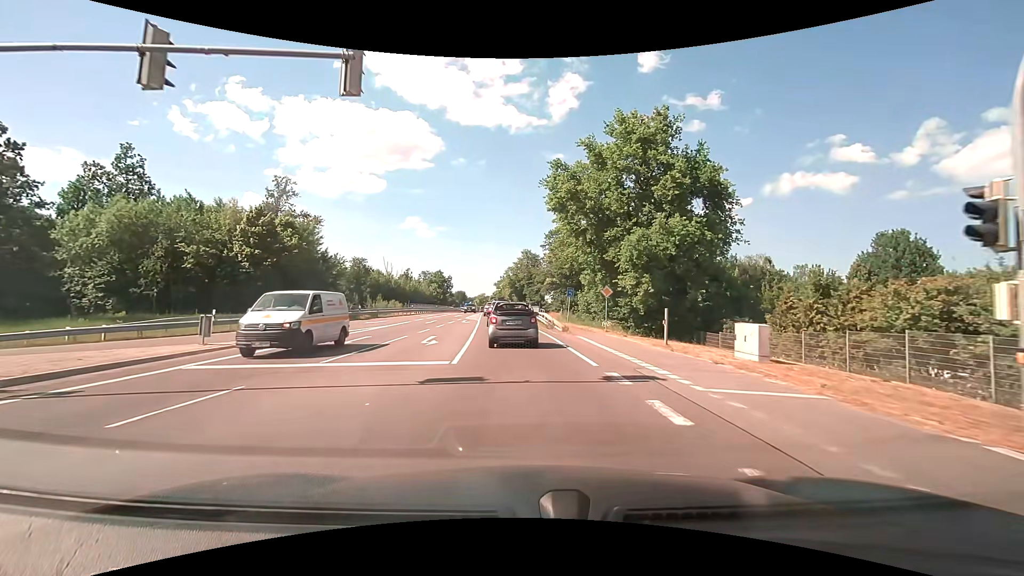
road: secondary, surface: asphalt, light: Day
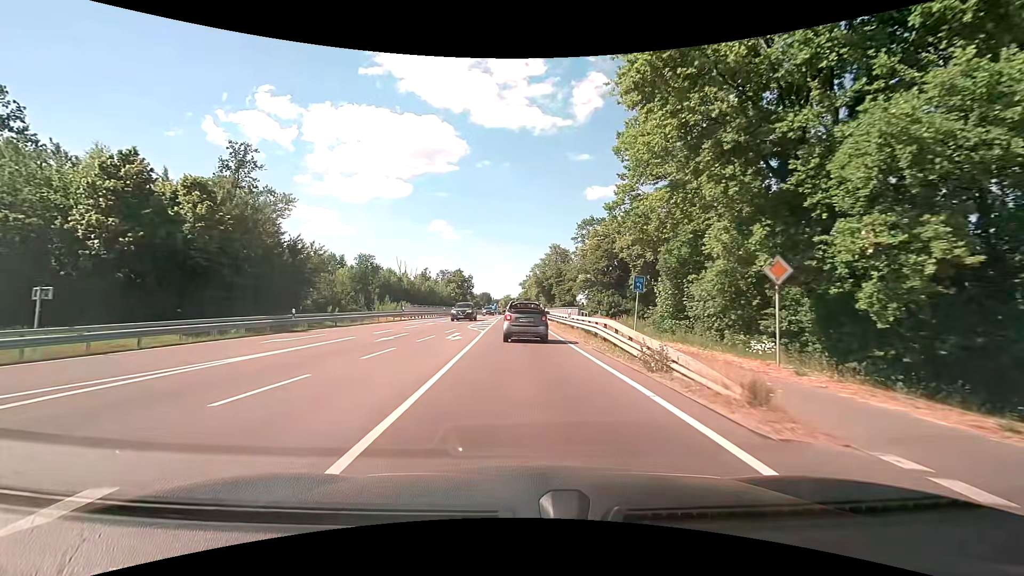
(-0.5, +18.9) m; -3°
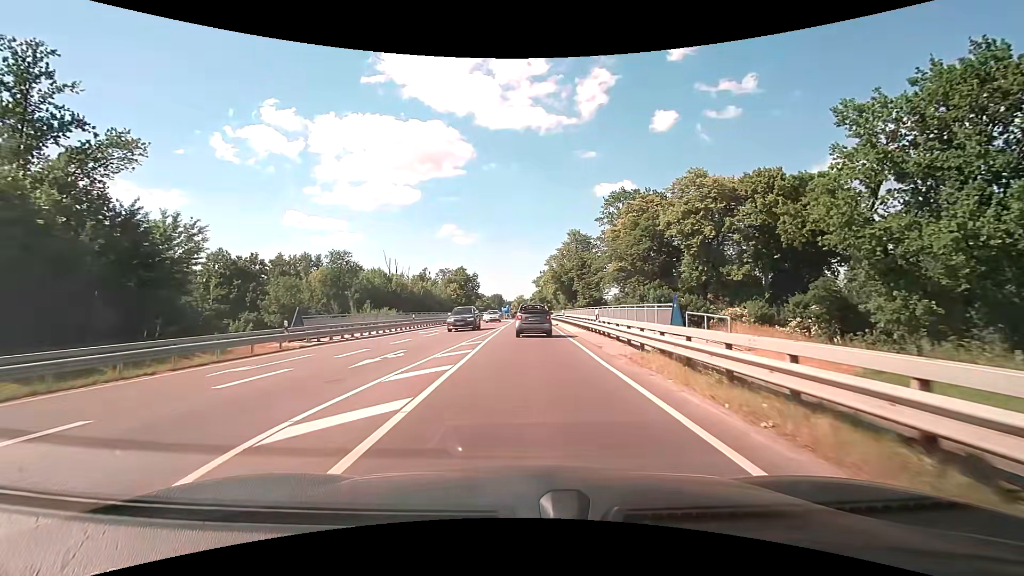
(-0.4, +26.7) m; -2°
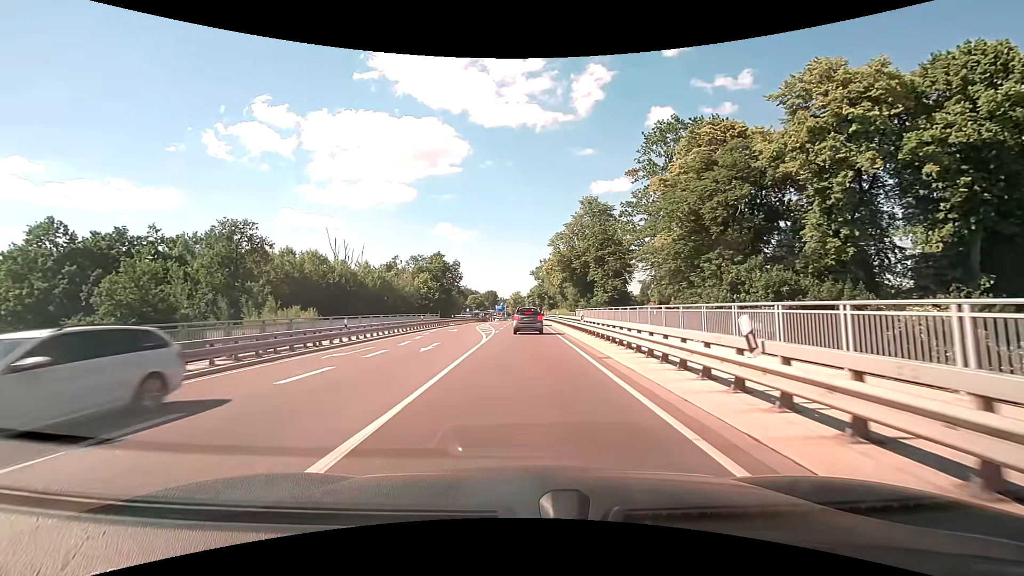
(+0.2, +35.6) m; 0°
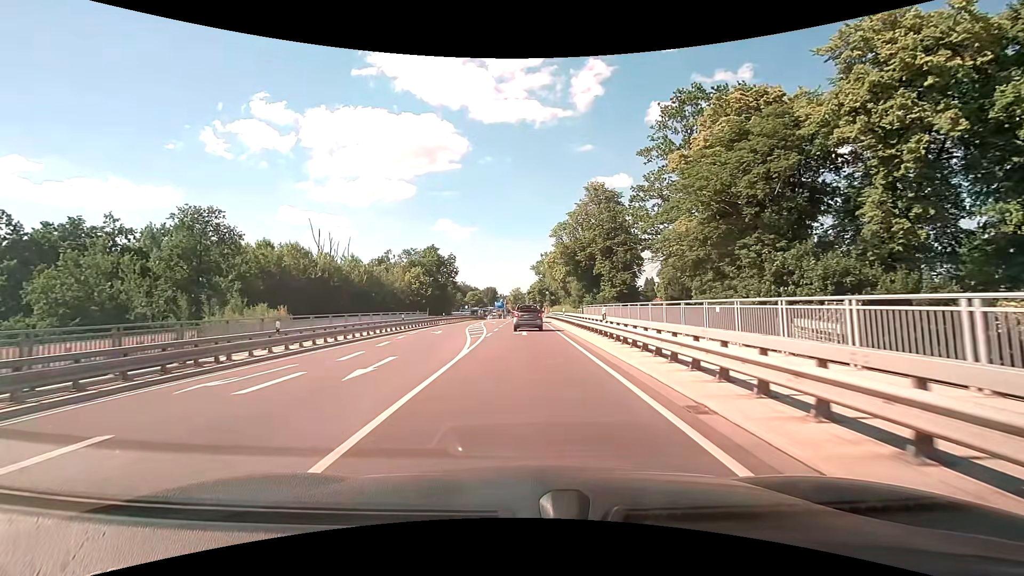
(0.0, +7.5) m; 0°
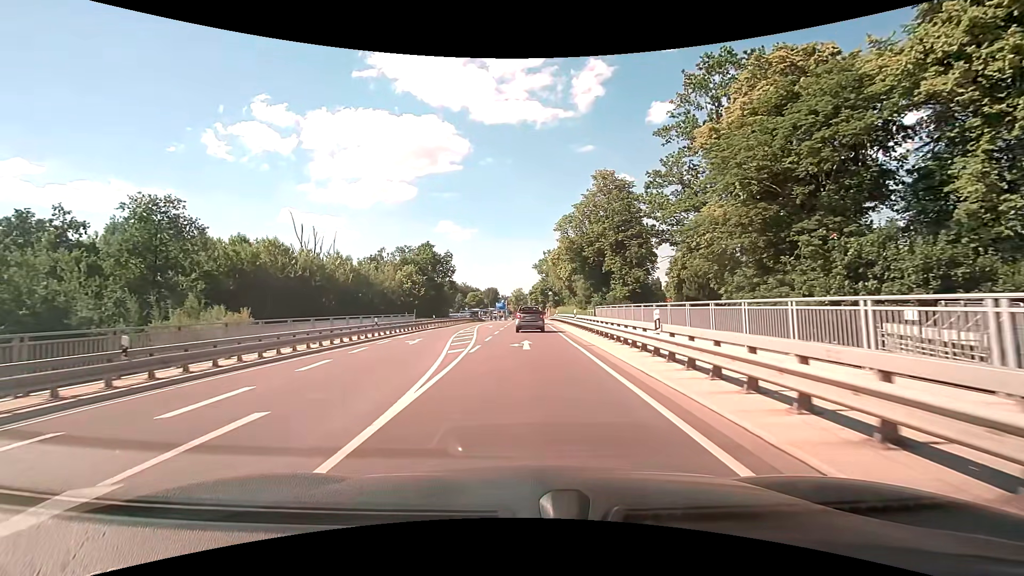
(0.0, +7.6) m; 0°
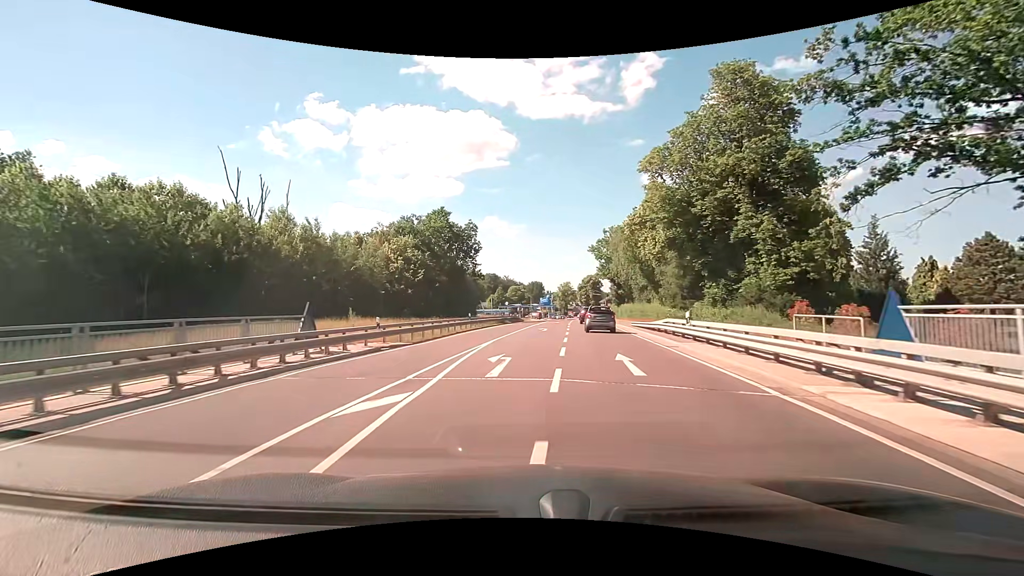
(-1.3, +31.4) m; -6°
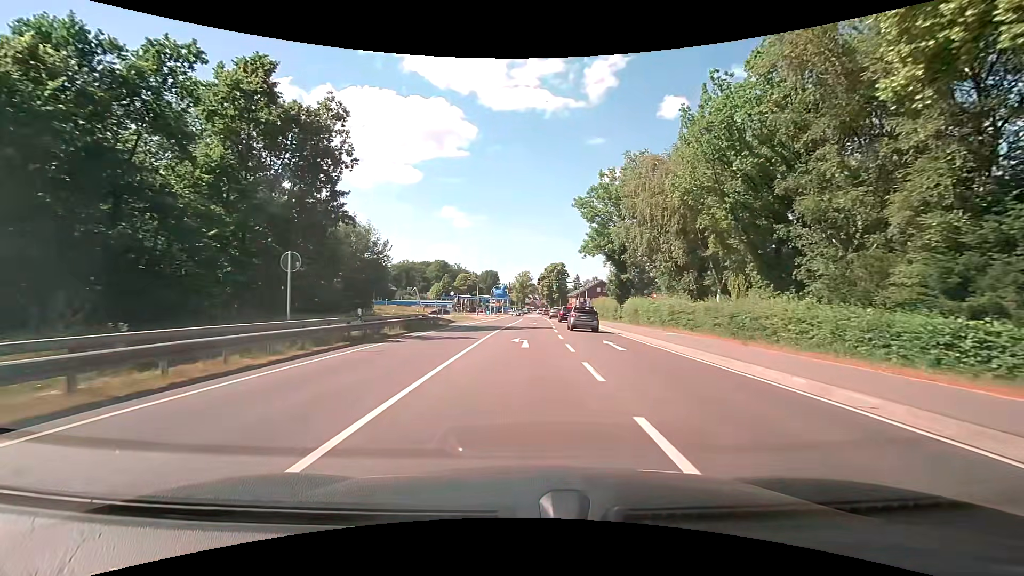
(+2.1, +40.3) m; +5°
(0, +10) (0, +20) (0, +30) (0, +40) (+1, +50) (+1, +60) (+1, +70) (+1, +80) (-2, +89) (-11, +94) m
